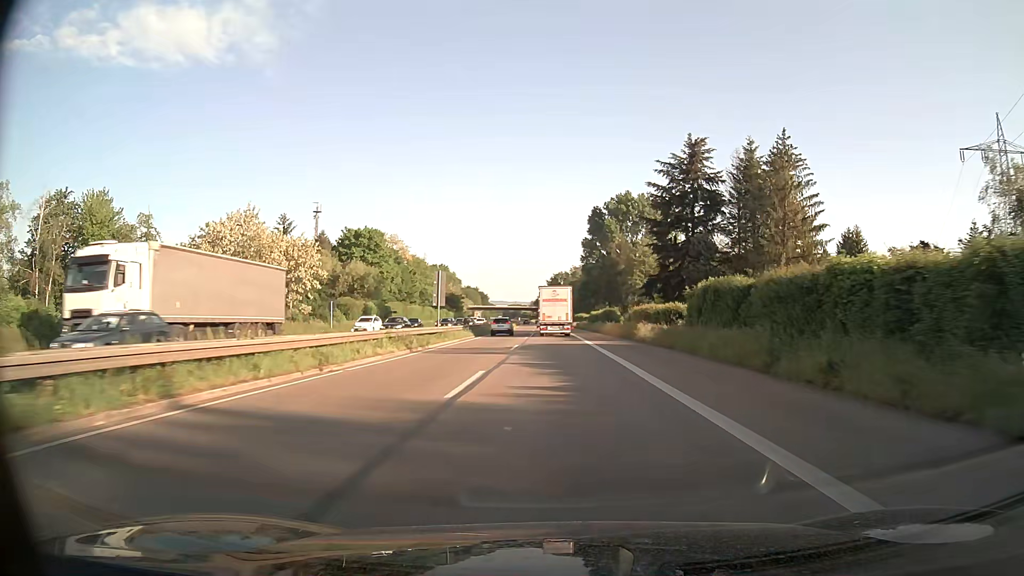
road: trunk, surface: asphalt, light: Day
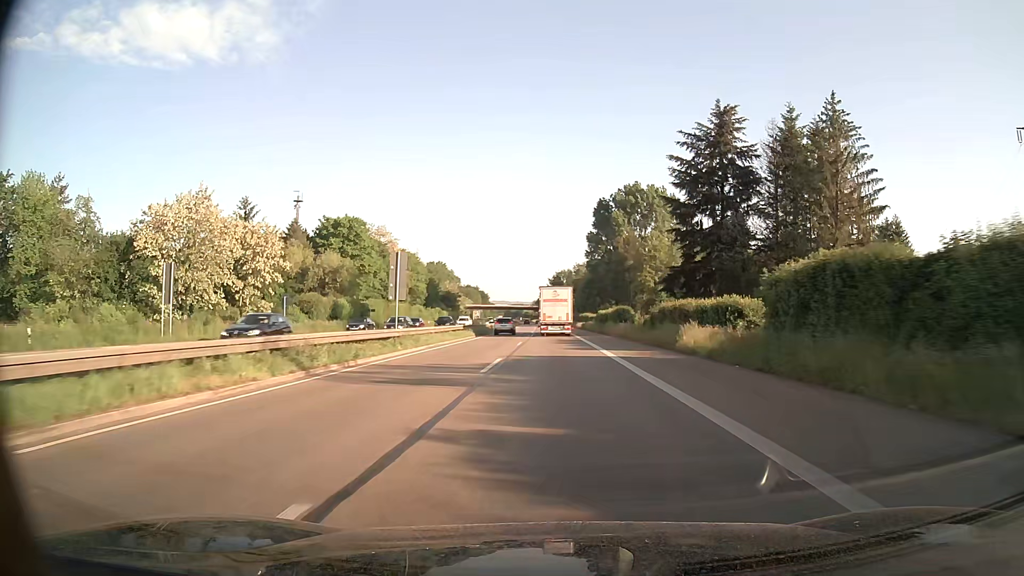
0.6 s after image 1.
(0.0, +12.9) m; 0°
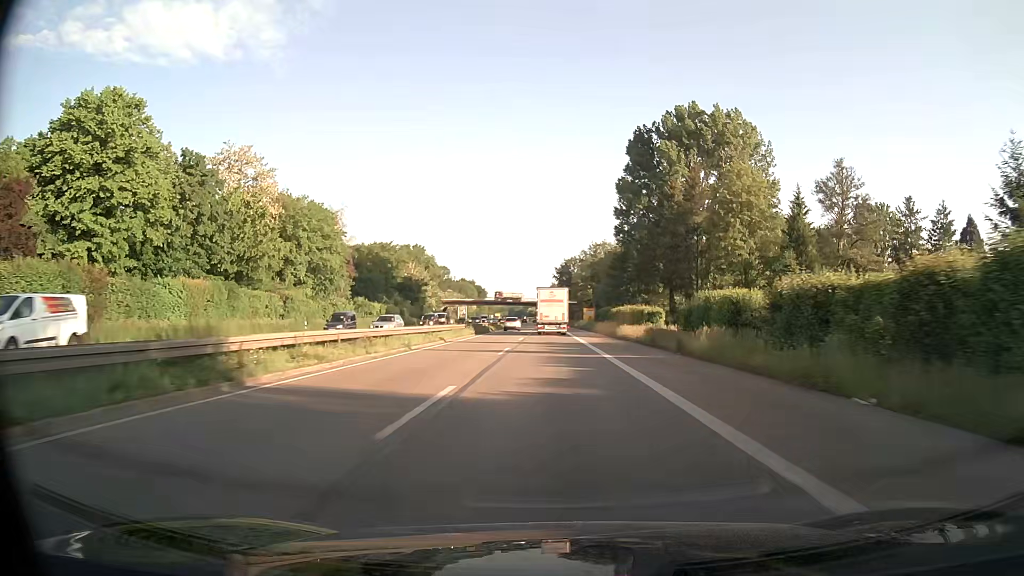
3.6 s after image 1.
(-0.3, +64.9) m; -1°
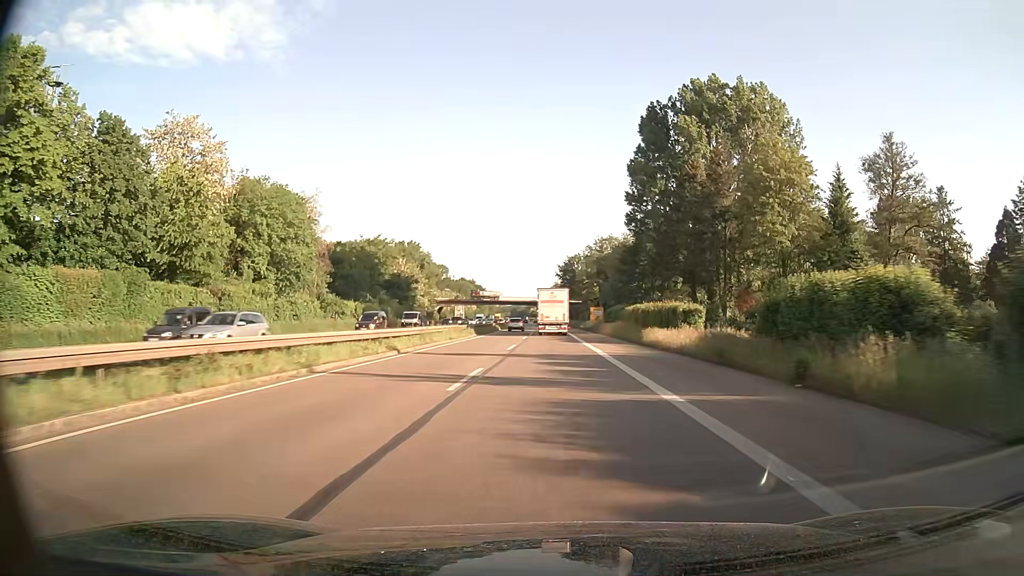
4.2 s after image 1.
(0.0, +13.0) m; 0°
(0, +10) (0, +20) (0, +30) (0, +40) (0, +50) (0, +60) (-1, +70) (-1, +80) (-1, +90) (-1, +100) m
